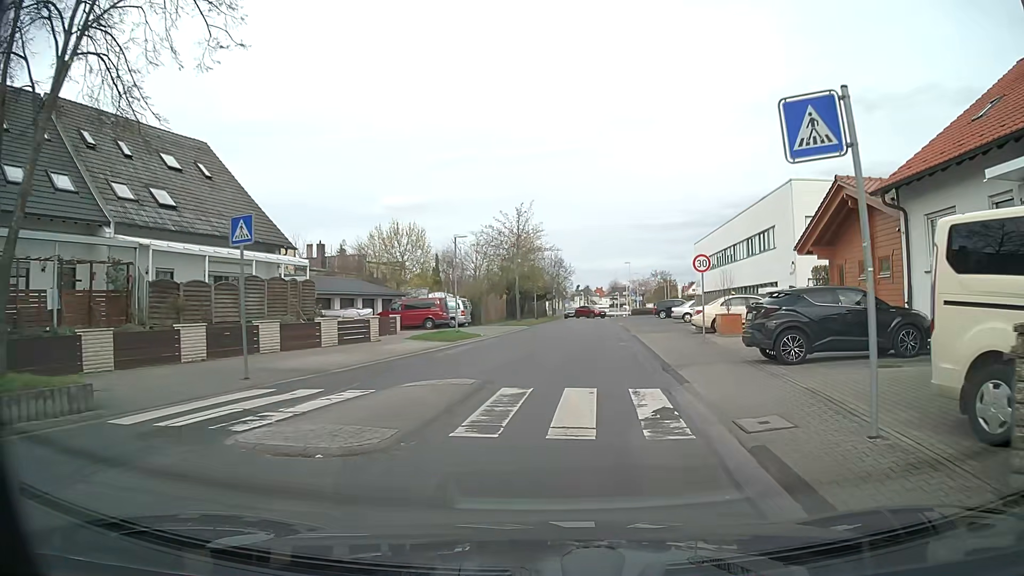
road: unclassified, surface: asphalt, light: Day
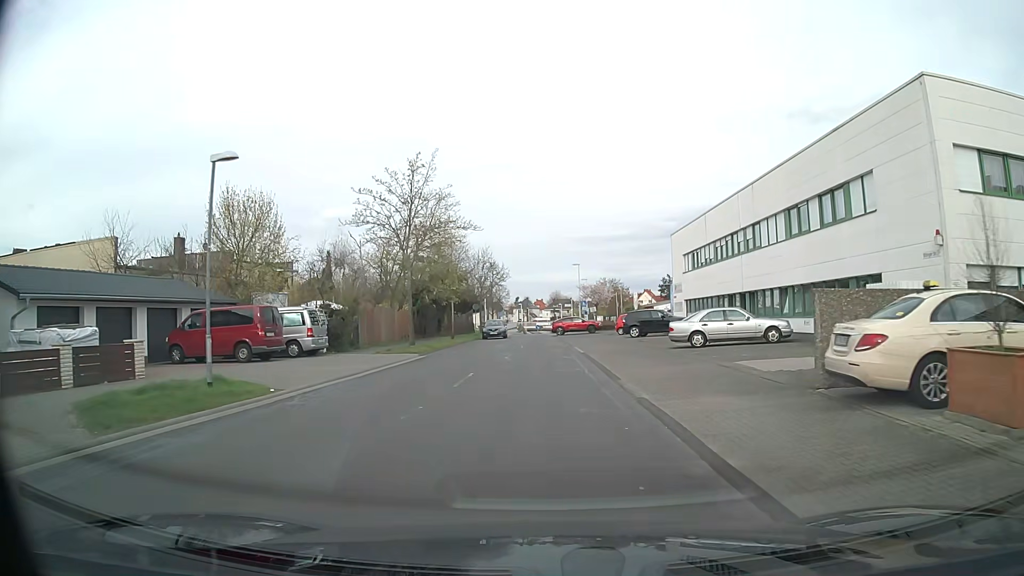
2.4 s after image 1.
(+1.4, +19.0) m; +6°
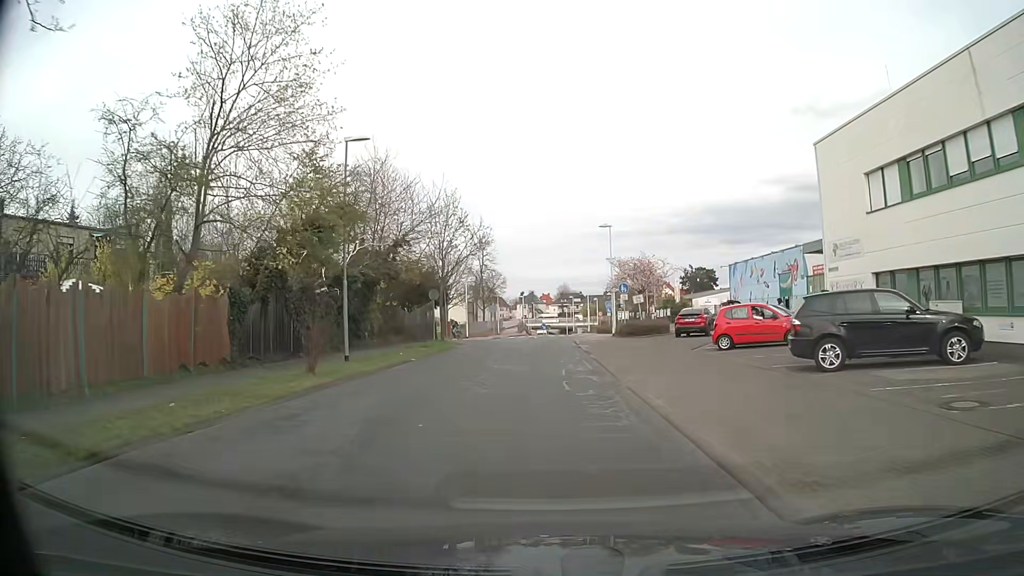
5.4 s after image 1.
(-0.2, +27.8) m; -1°
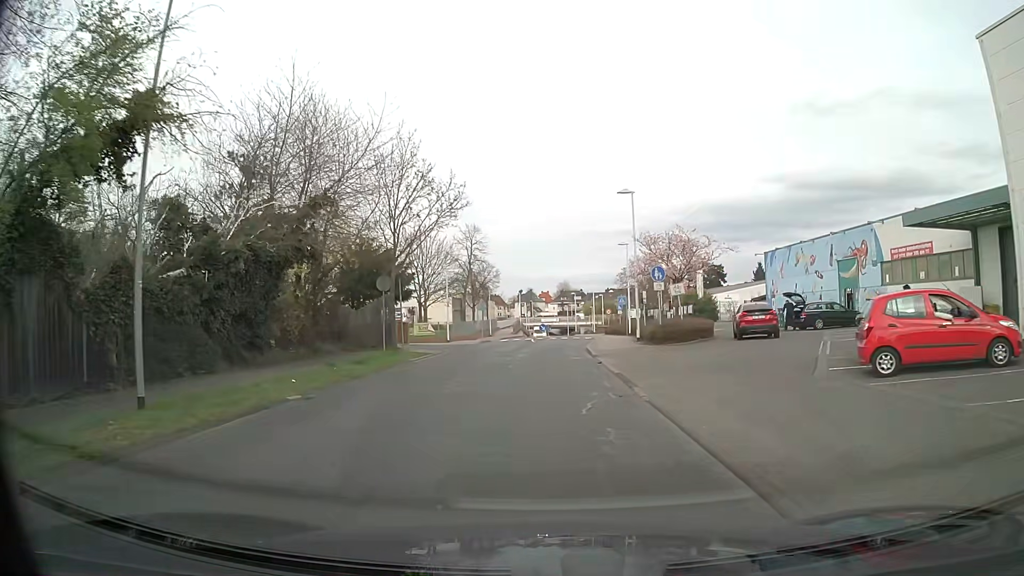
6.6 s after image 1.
(0.0, +11.5) m; 0°
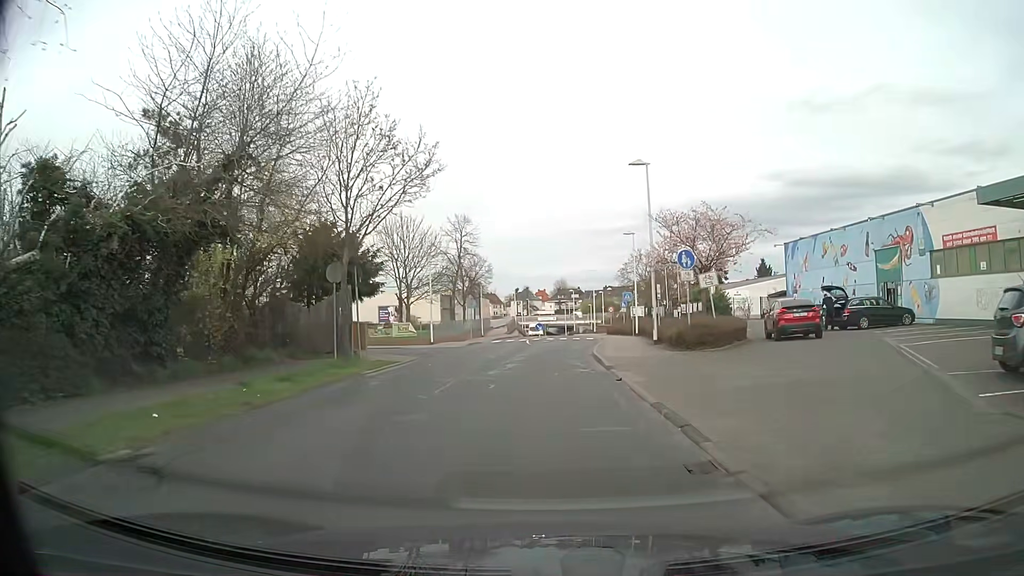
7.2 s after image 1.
(0.0, +5.7) m; 0°
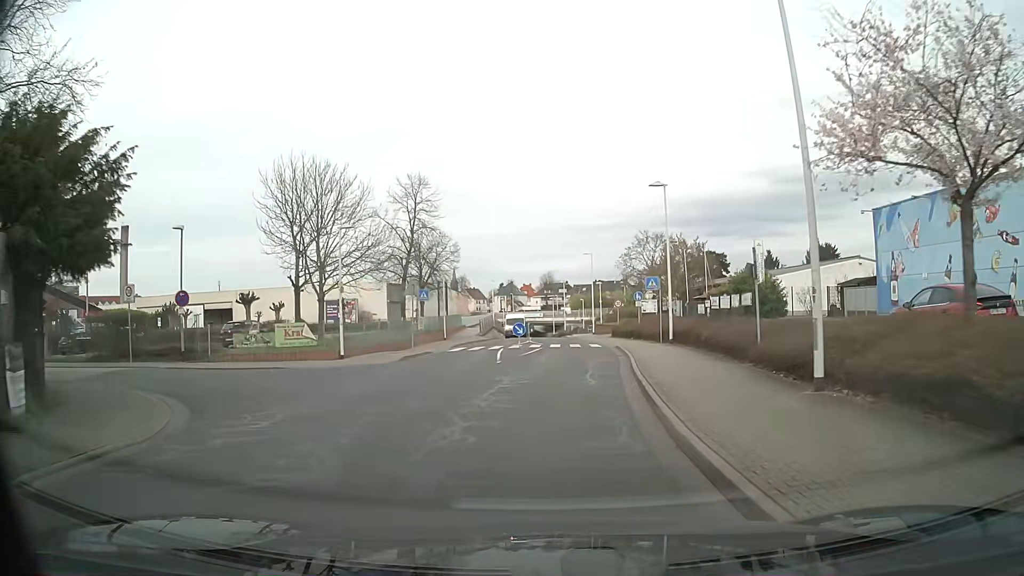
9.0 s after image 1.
(+0.2, +16.6) m; +1°
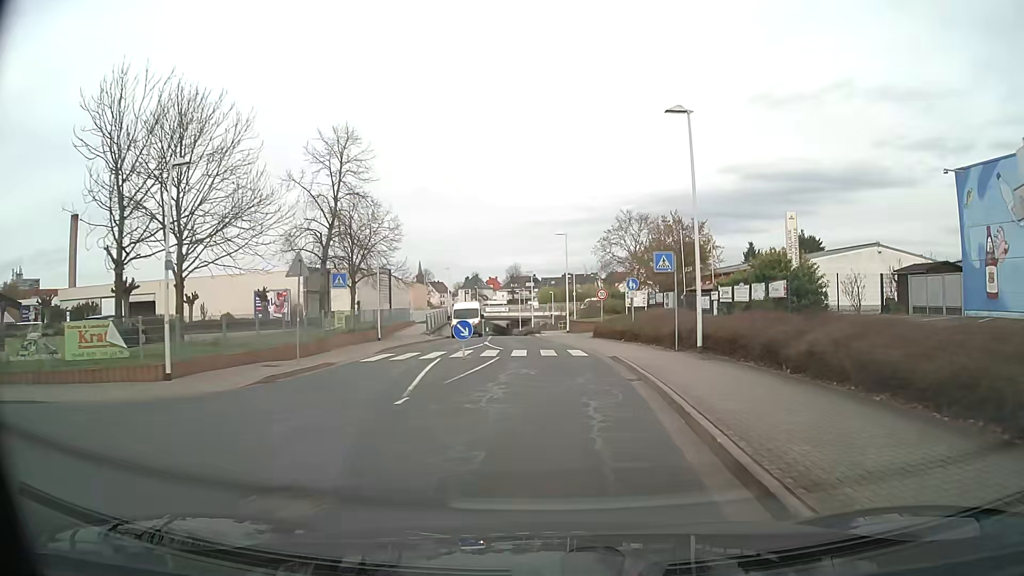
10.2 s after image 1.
(+0.3, +10.8) m; +3°
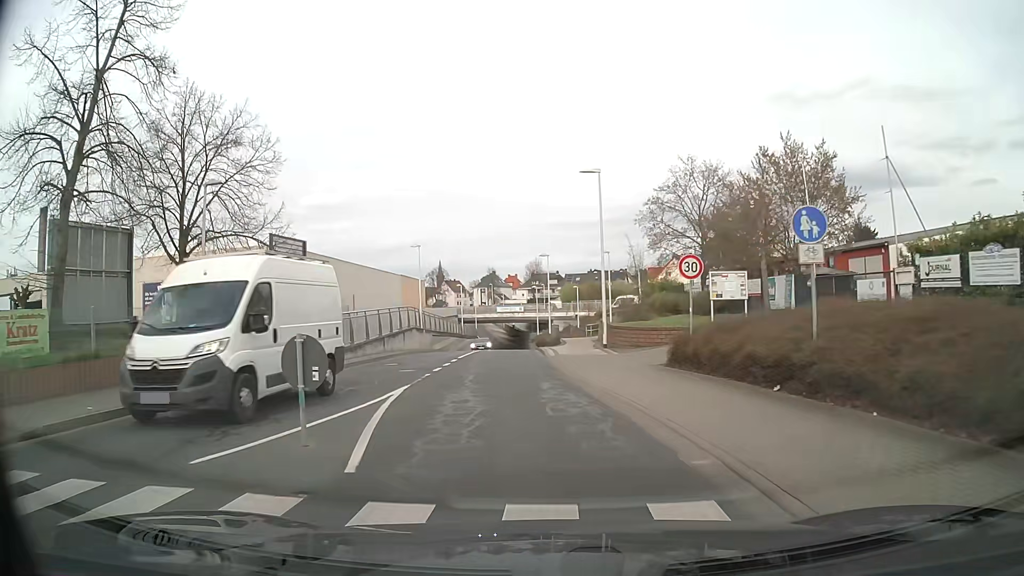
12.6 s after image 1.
(+0.6, +21.2) m; -1°
(-1, +10) (-1, +20) (-2, +30) (-2, +40) (-2, +50) (-3, +60) (-3, +70) (-3, +80) (-4, +90) (-5, +100) m
